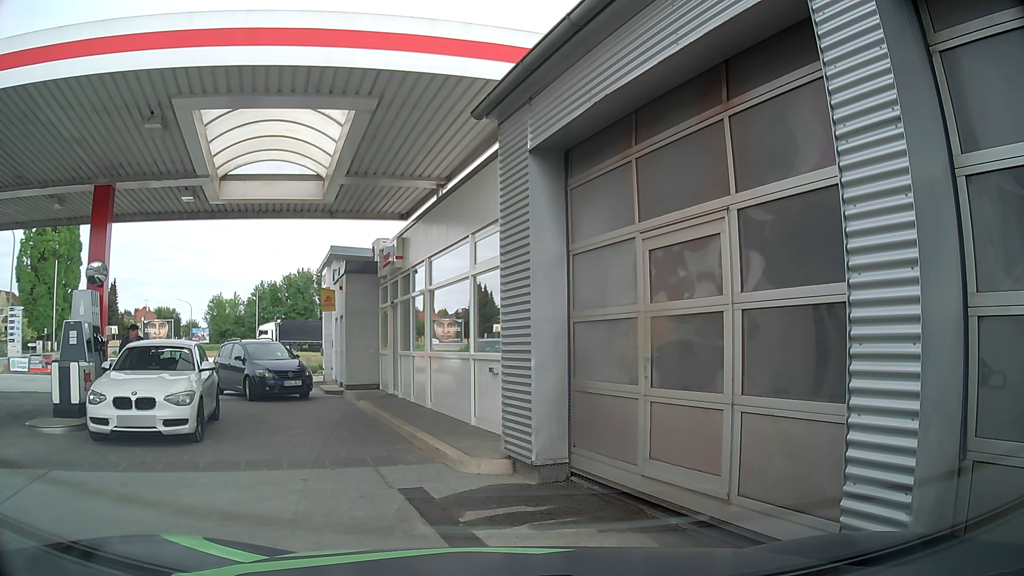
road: service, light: Day
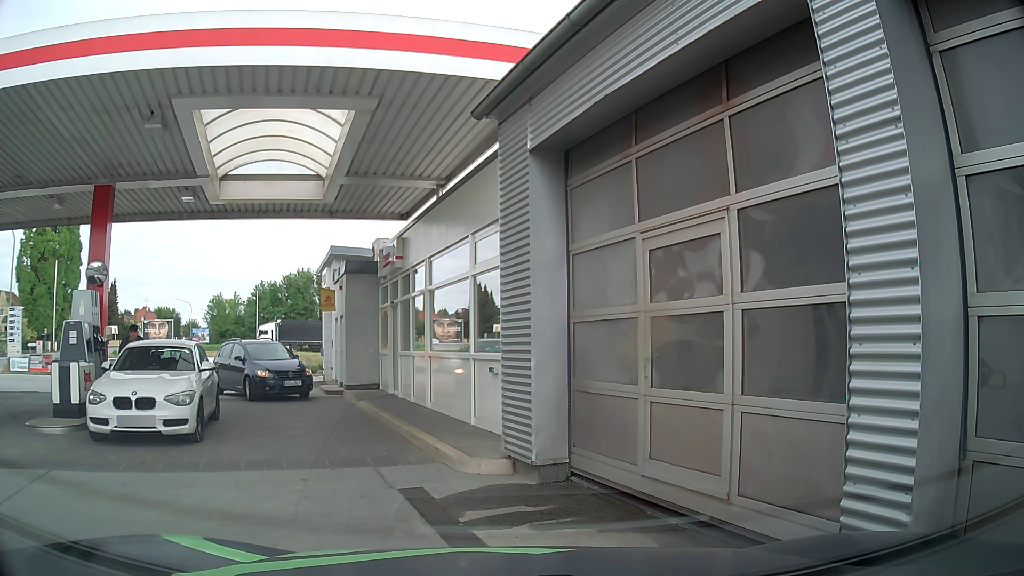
(0.0, 0.0) m; 0°
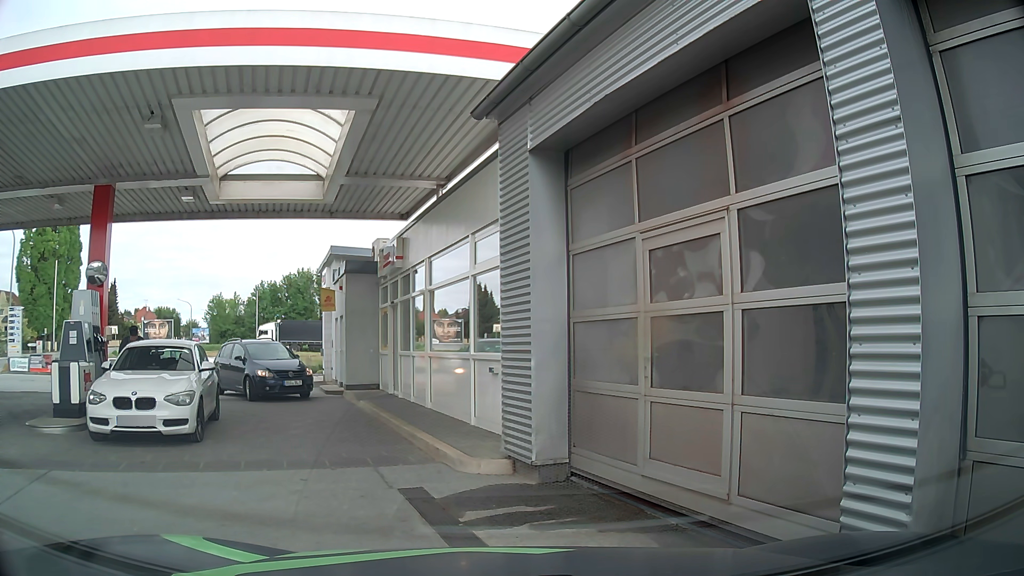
(0.0, 0.0) m; 0°
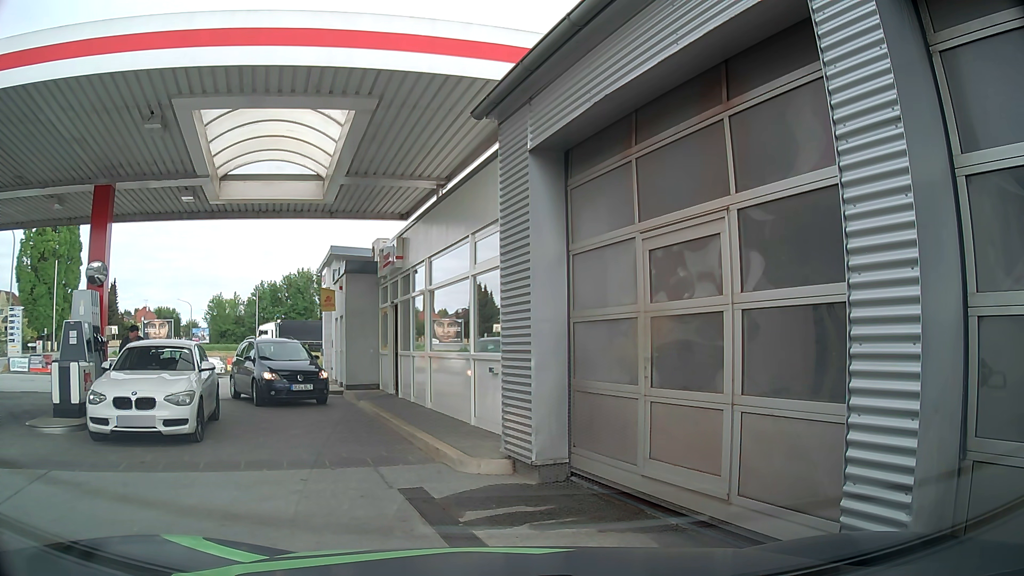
(0.0, 0.0) m; 0°
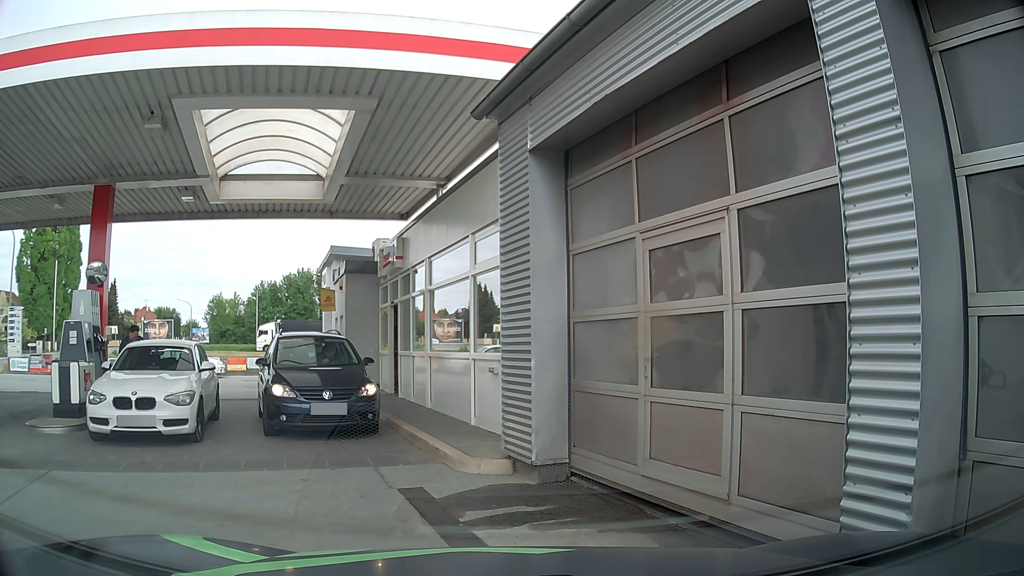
(0.0, 0.0) m; 0°
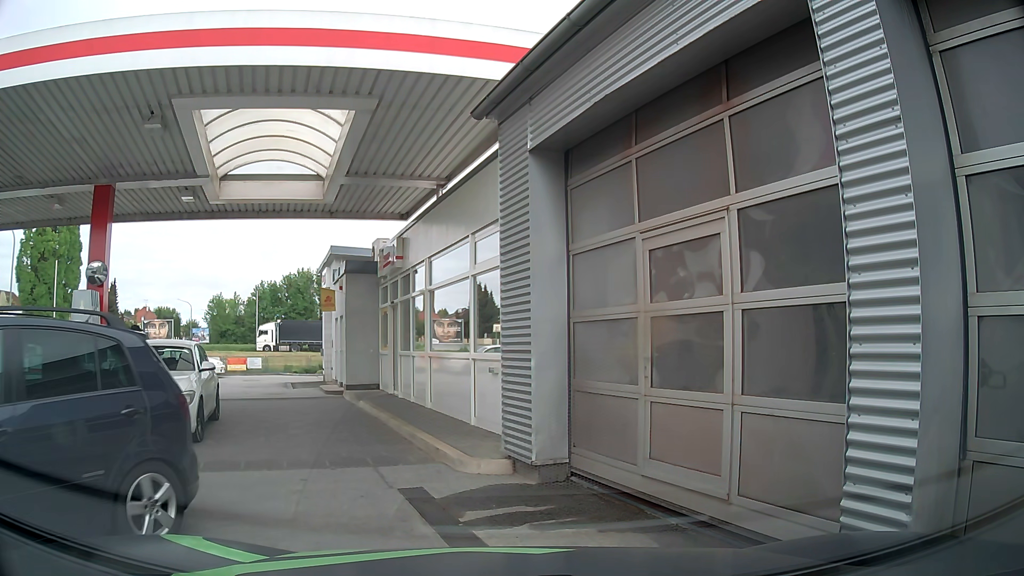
(0.0, 0.0) m; 0°
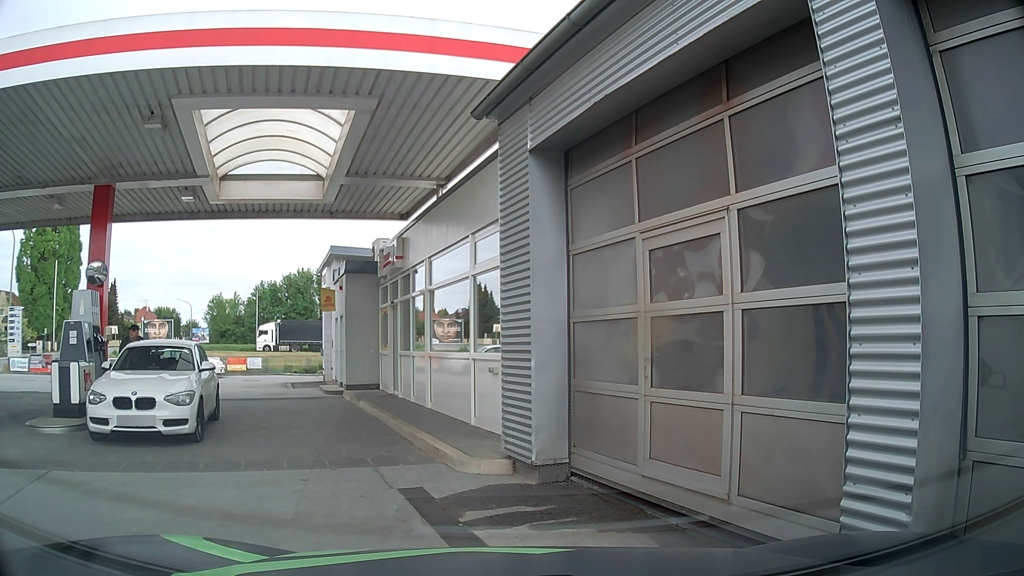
(0.0, 0.0) m; 0°
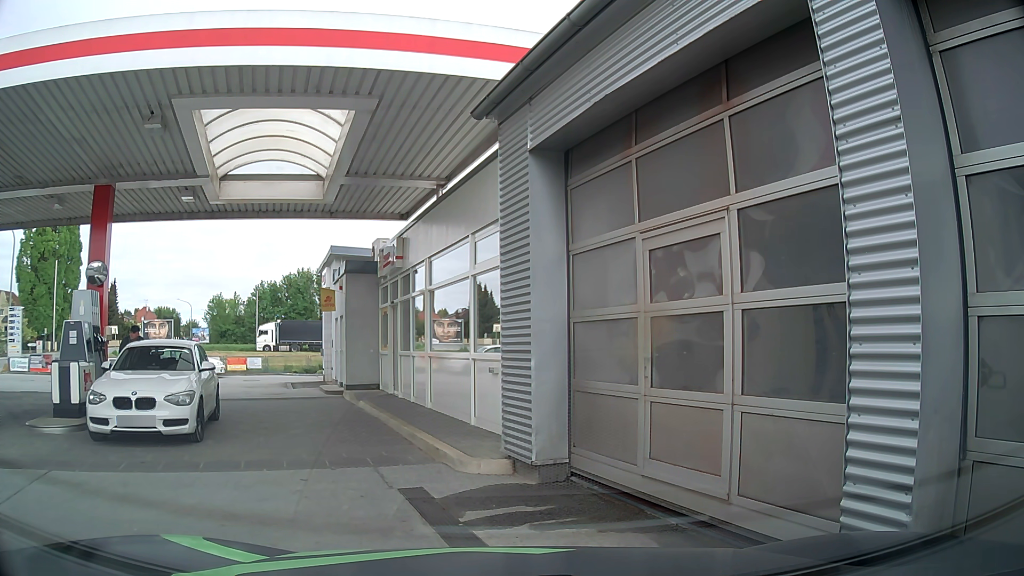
(0.0, 0.0) m; 0°
